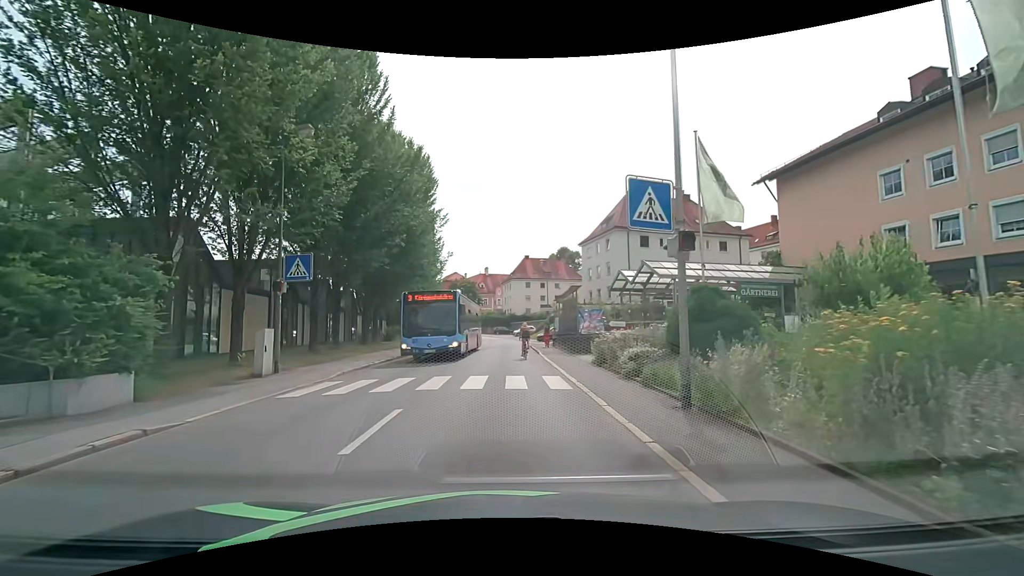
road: tertiary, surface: asphalt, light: Day
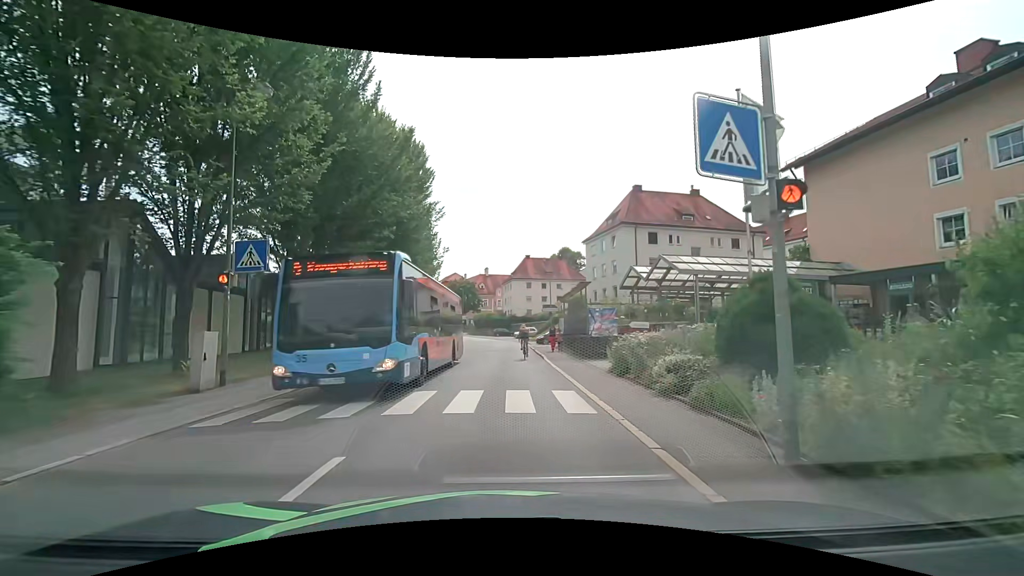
(+0.1, +3.0) m; +2°
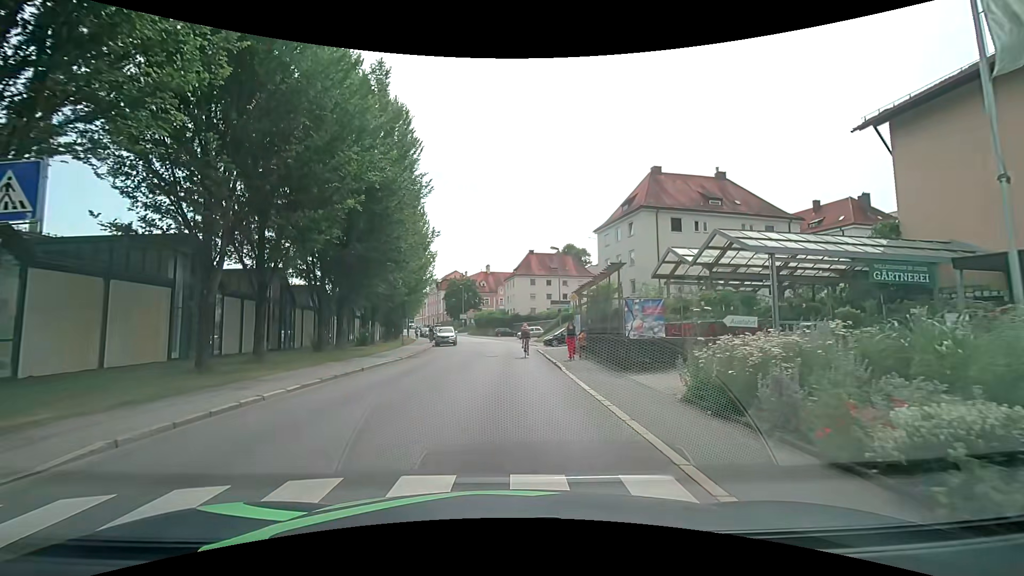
(-0.1, +6.5) m; -1°
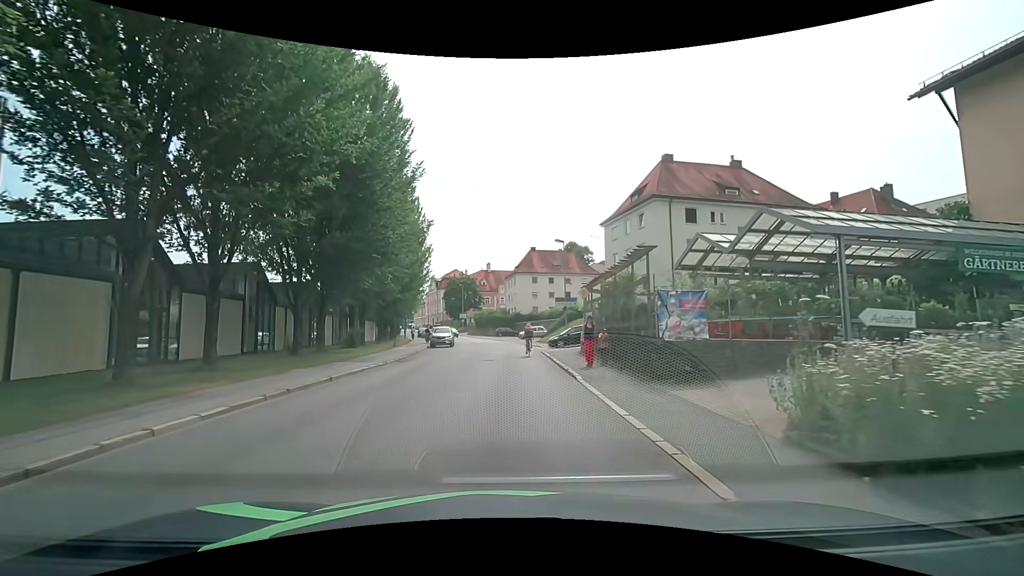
(0.0, +3.4) m; +2°
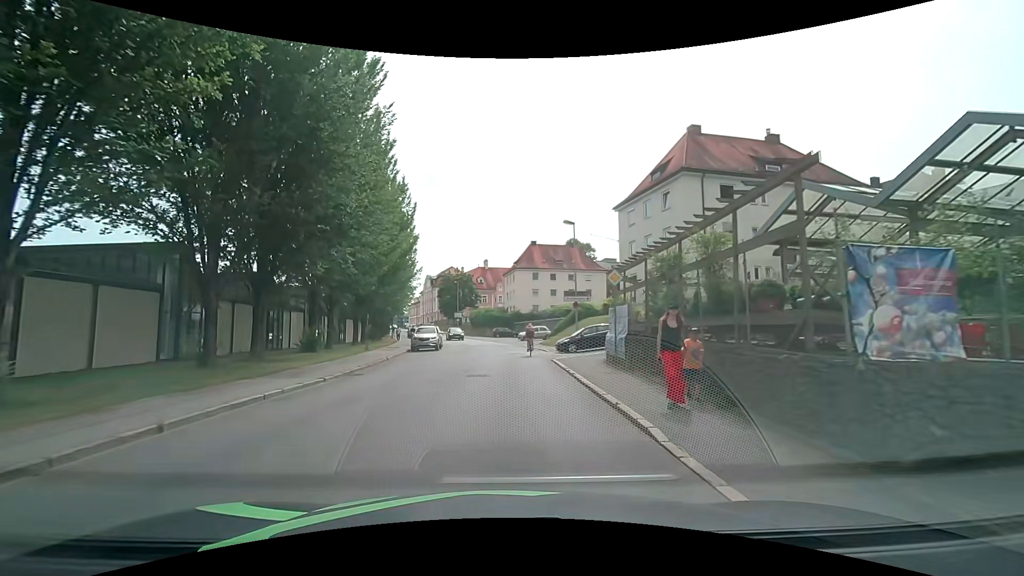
(-0.2, +7.2) m; -1°
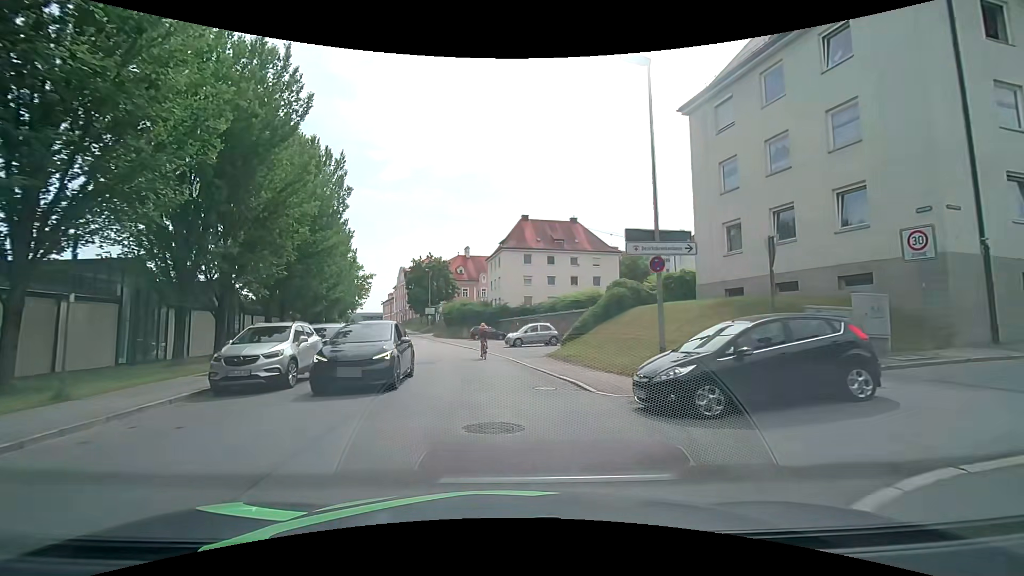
(+0.1, +20.7) m; +1°
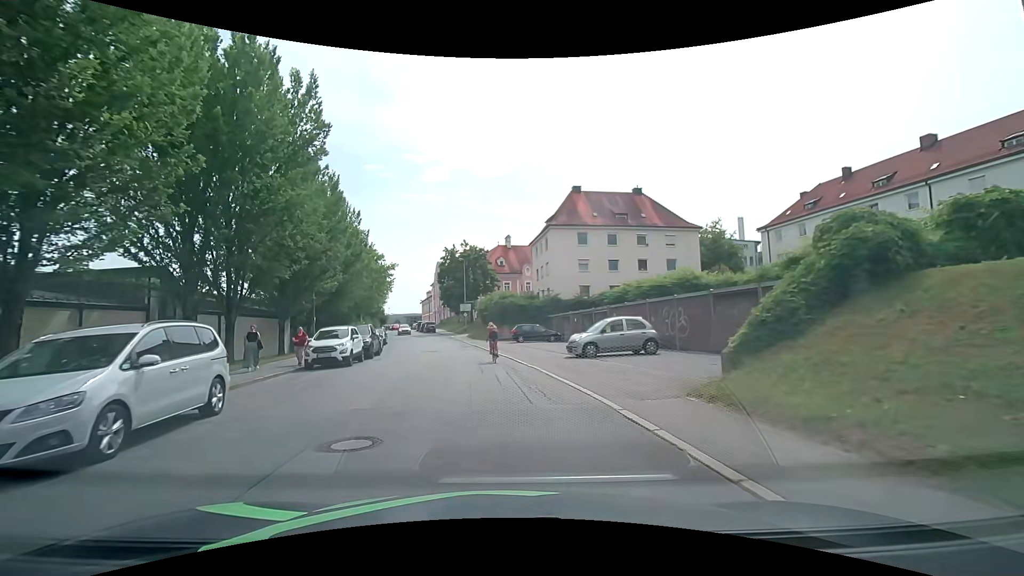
(-0.5, +13.5) m; -5°
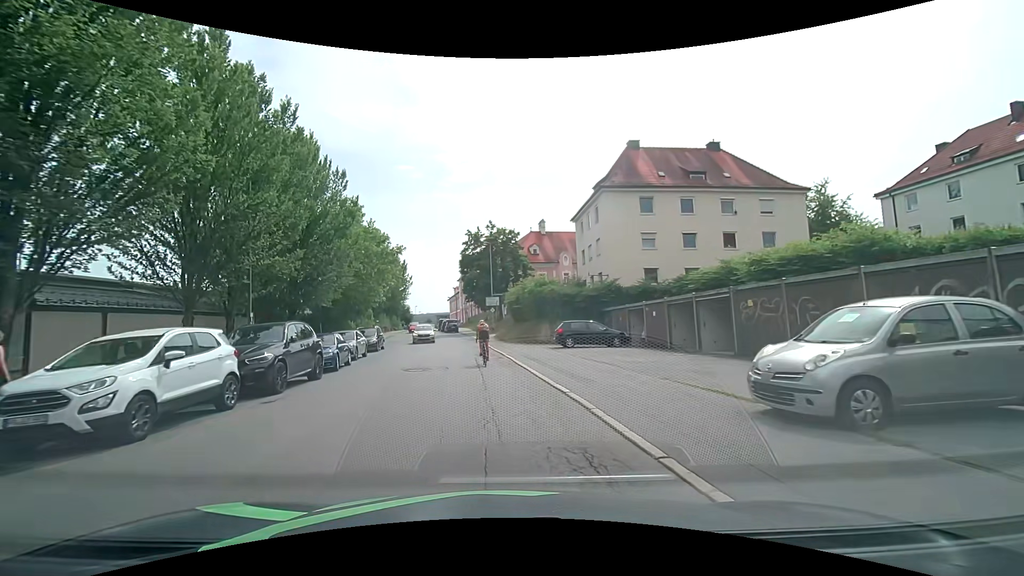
(-0.3, +13.2) m; -3°
(0, +10) (-1, +20) (-3, +30) (-4, +40) (-7, +49) (-9, +59) (-12, +69) (-14, +79) (-15, +88) (-17, +98) m
